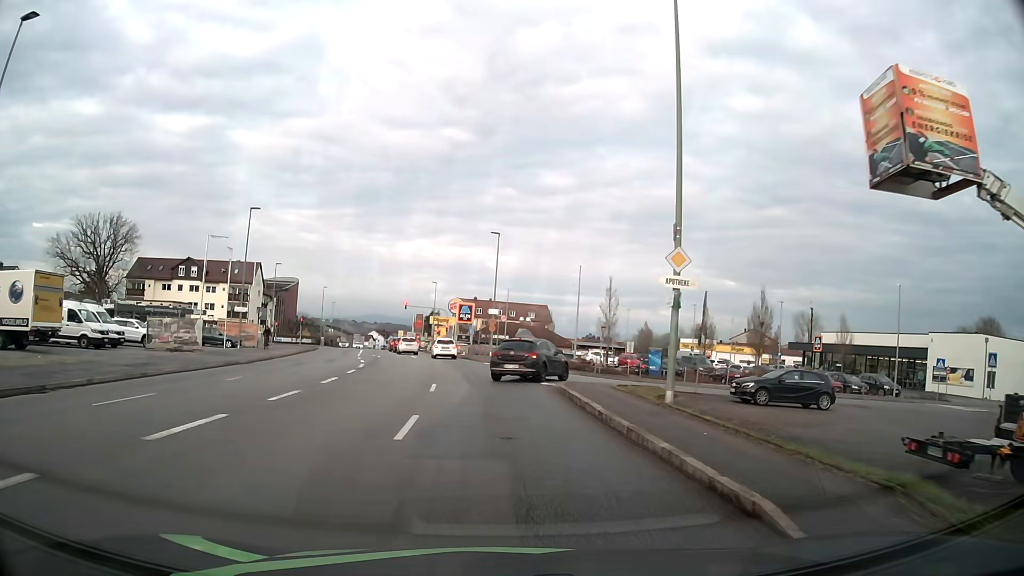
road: tertiary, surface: asphalt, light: Day
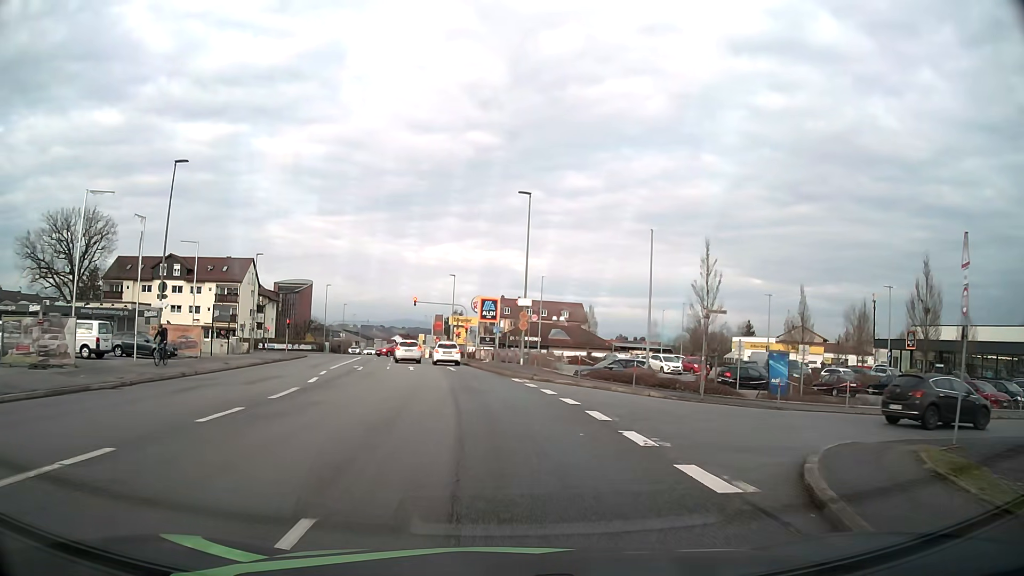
(-0.3, +15.6) m; -3°
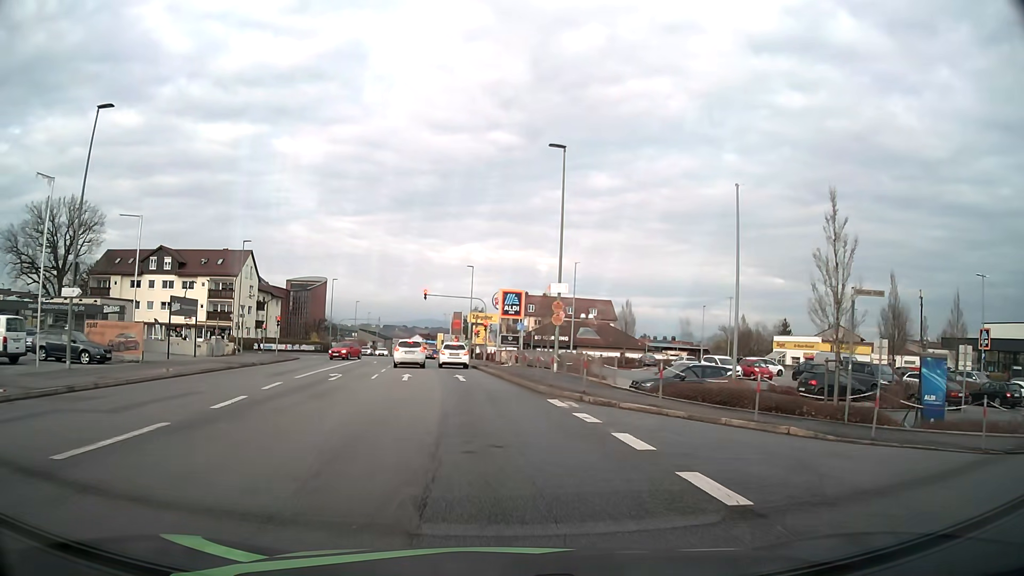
(0.0, +9.5) m; -2°
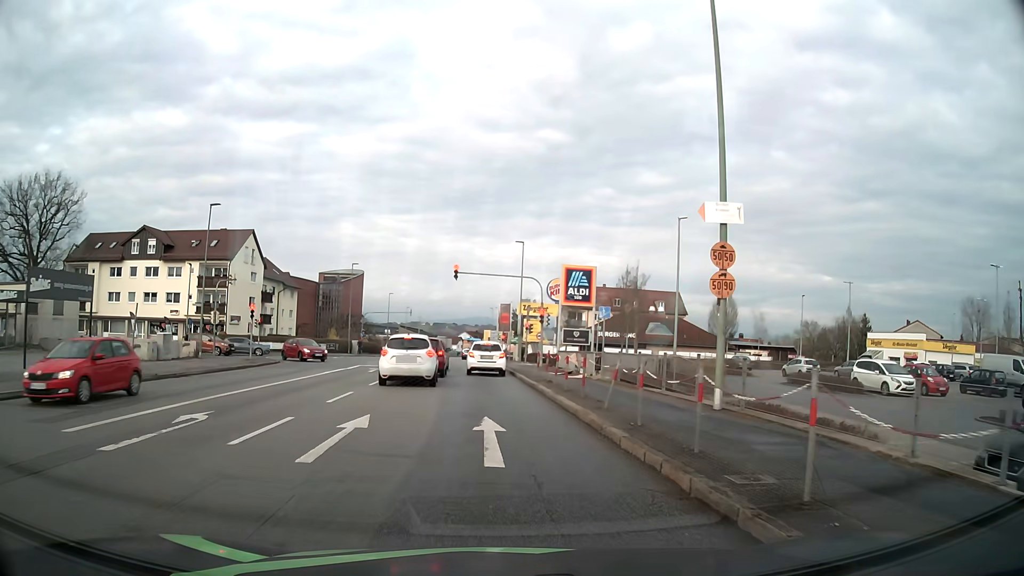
(-0.5, +16.7) m; -3°
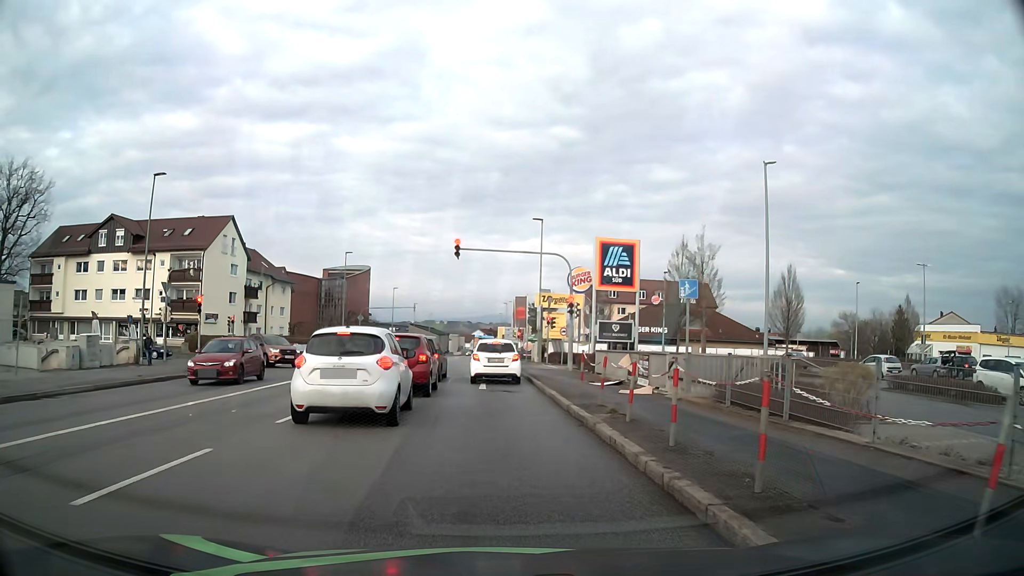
(-0.2, +9.4) m; -1°
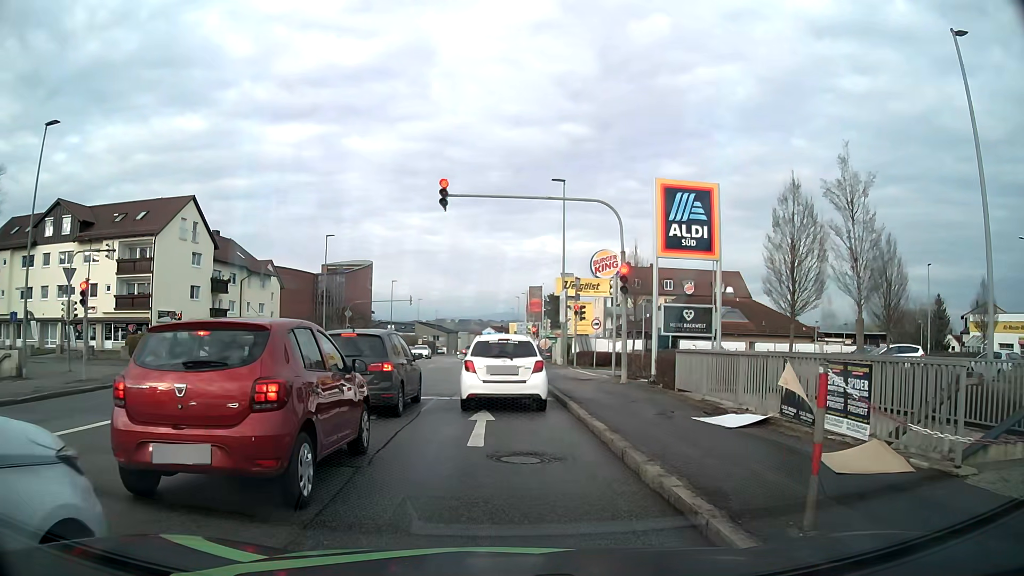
(-0.2, +11.0) m; -1°
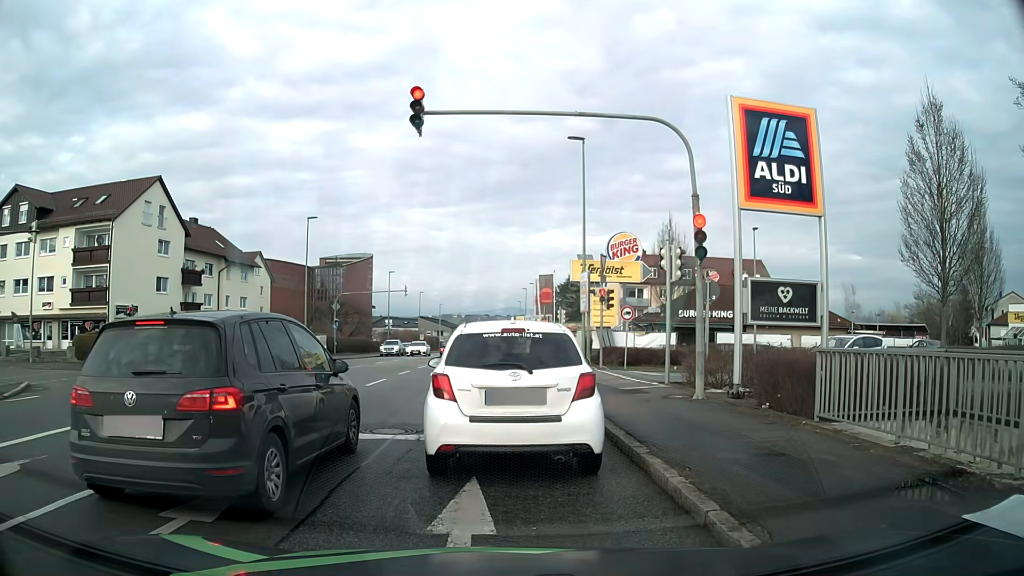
(-0.1, +6.9) m; -1°
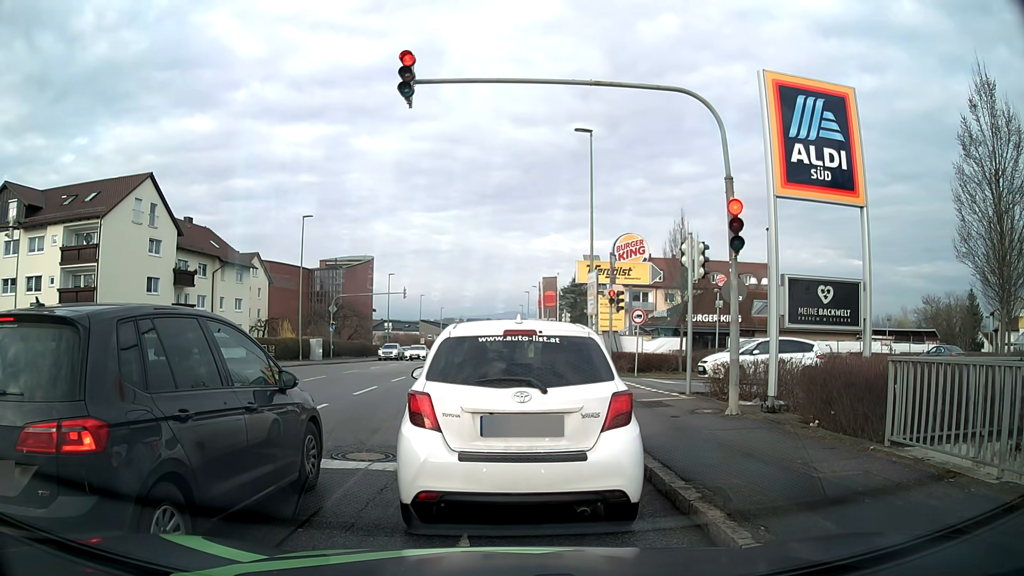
(0.0, +1.7) m; +2°
(0, +10) (-1, +20) (-1, +30) (-2, +40) (-3, +50) (-3, +60) (-4, +70) (-4, +80) (-5, +90) (-6, +100) m
